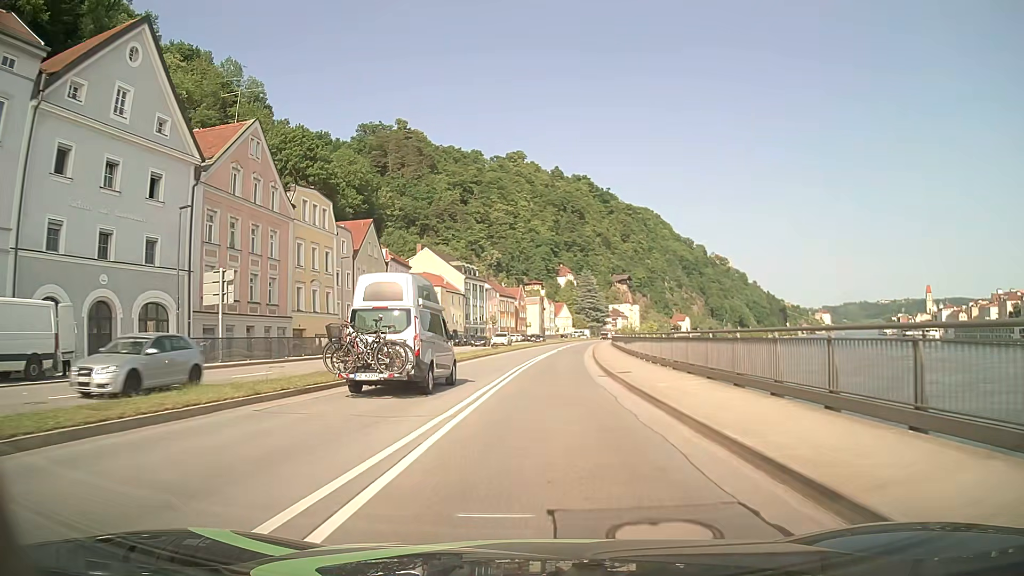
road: primary_link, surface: asphalt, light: Day
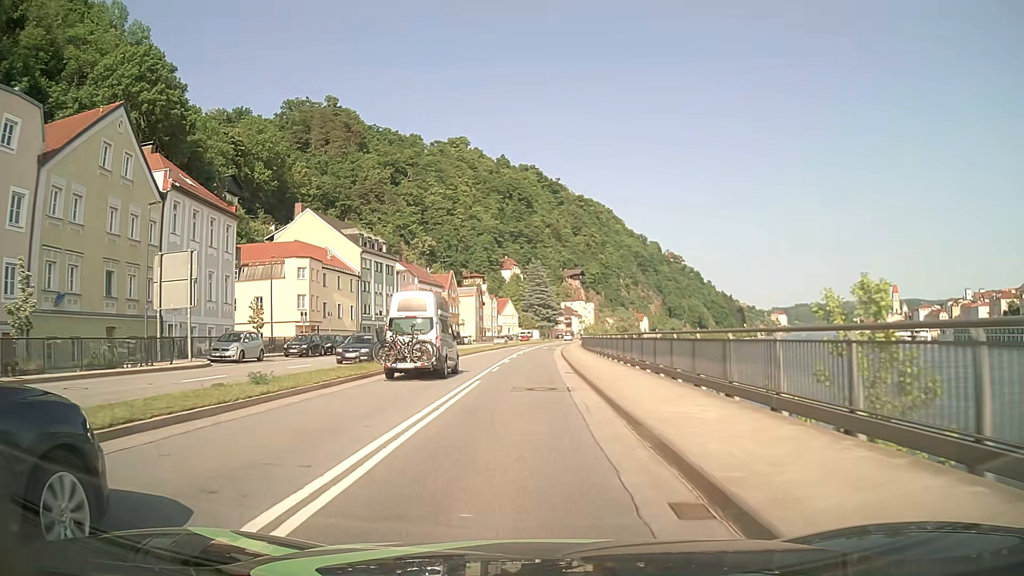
(+1.5, +37.7) m; +5°
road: primary
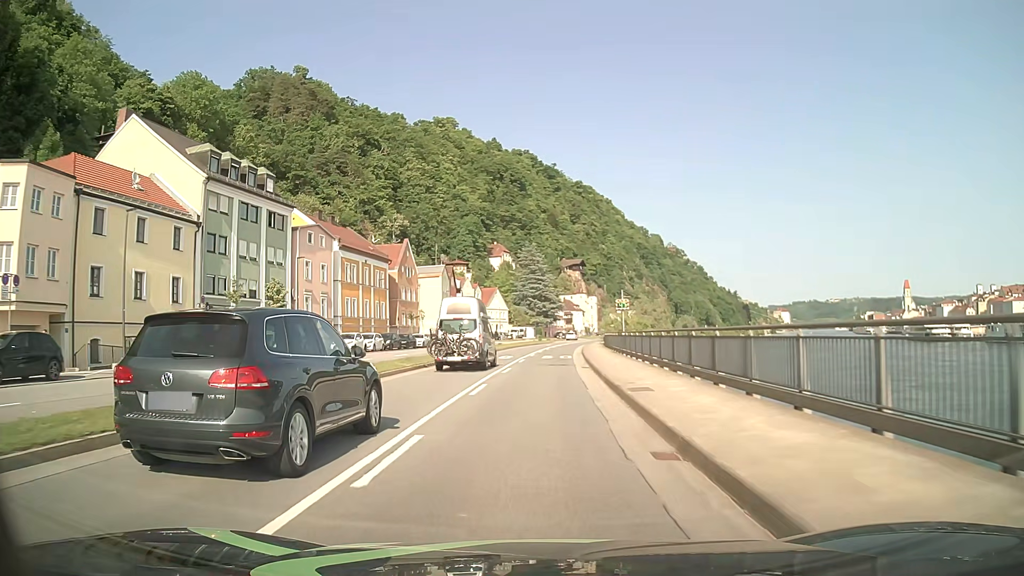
(-0.1, +38.0) m; 0°
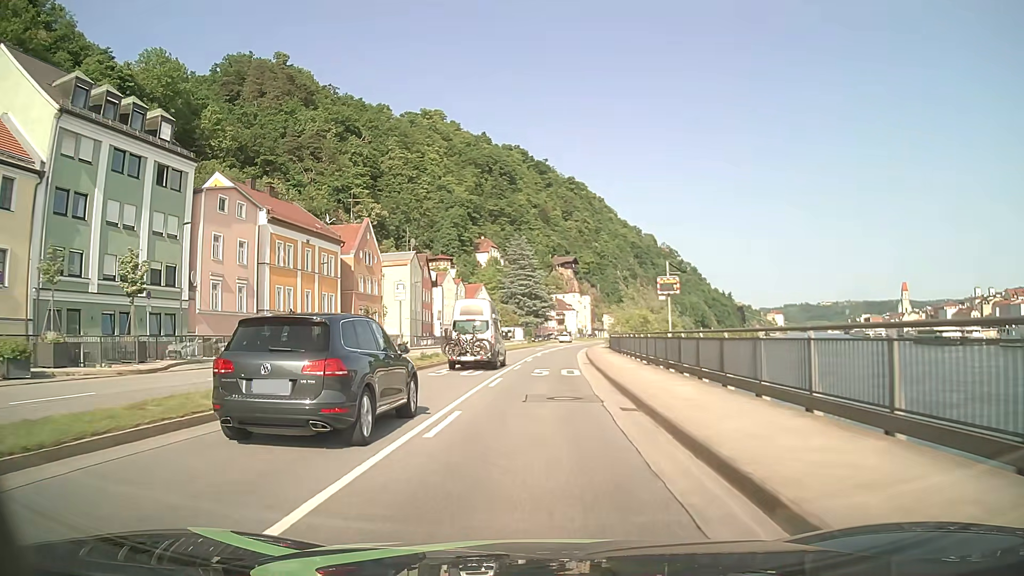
(+0.2, +15.2) m; +1°
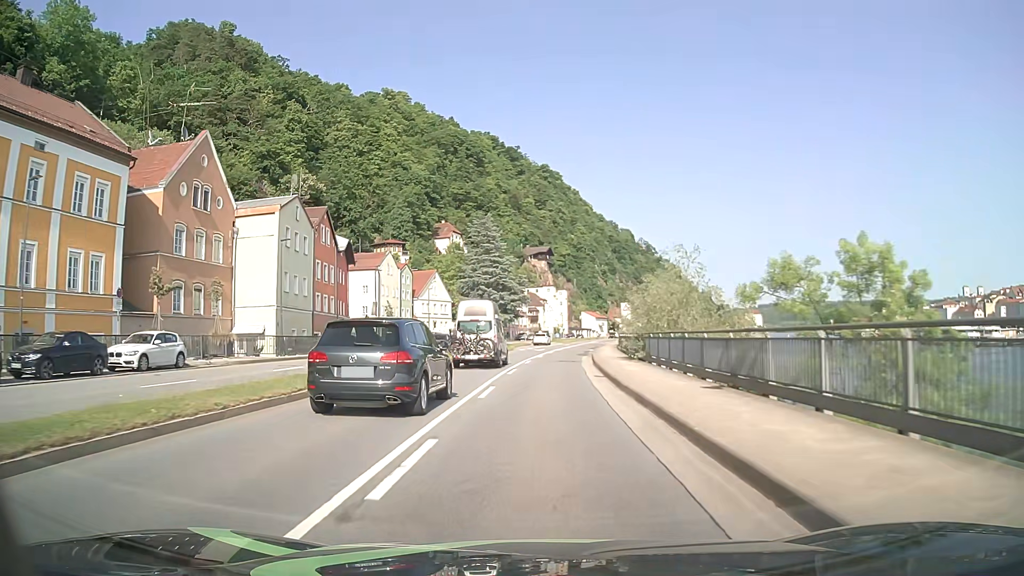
(+0.6, +30.4) m; +2°
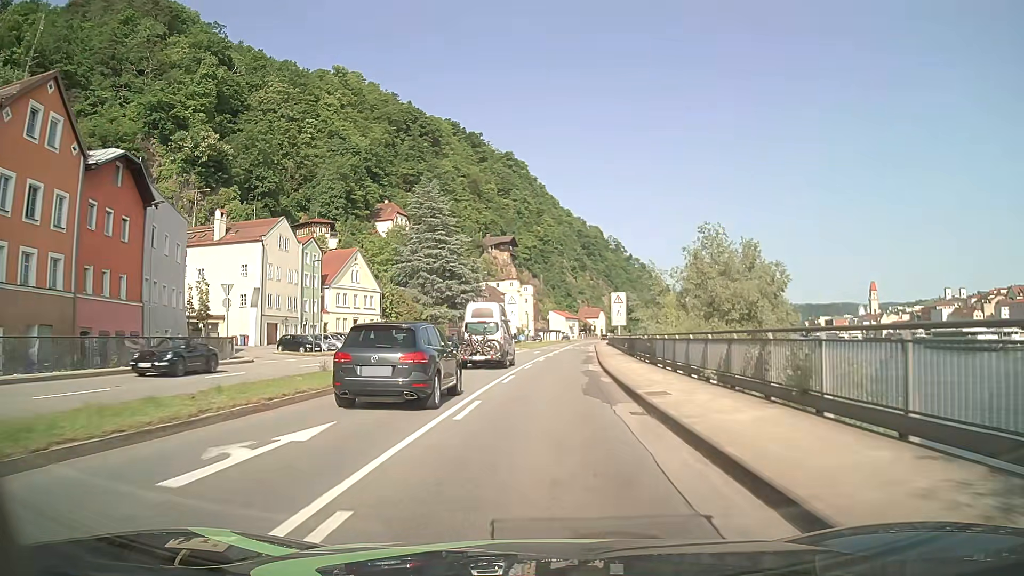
(+0.7, +30.5) m; +3°
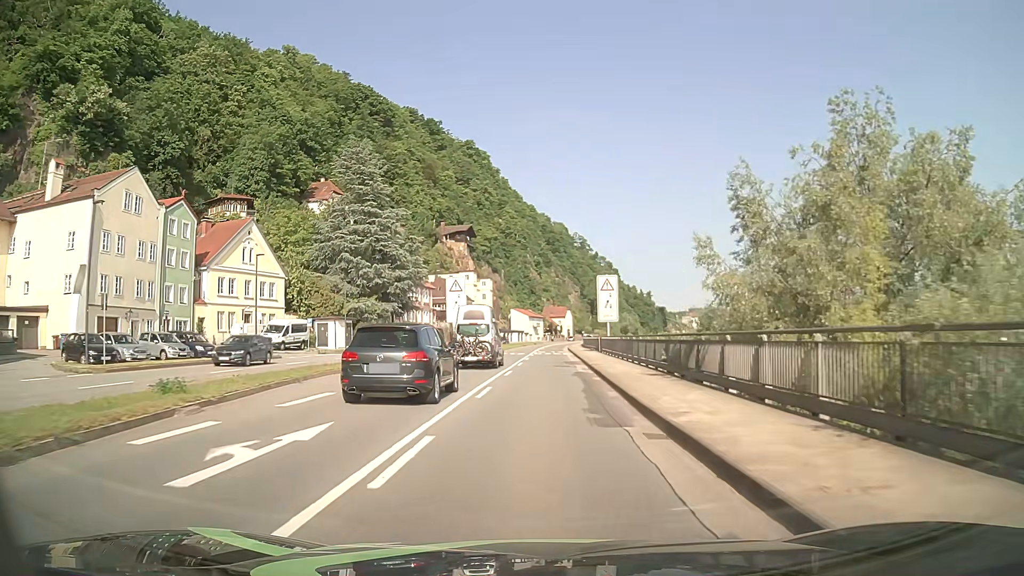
(+0.7, +22.8) m; +3°
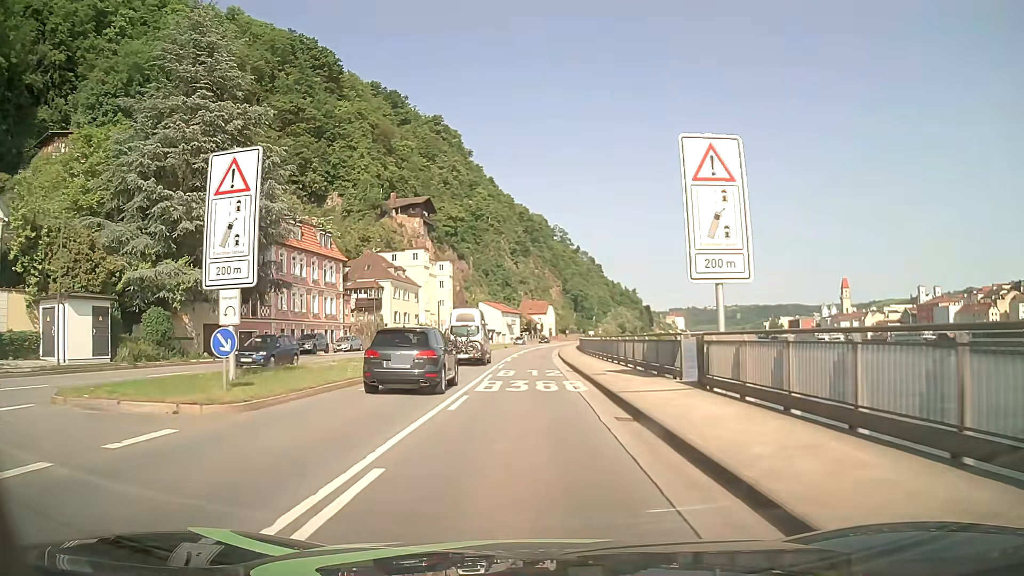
(+0.8, +38.1) m; +2°
(0, +10) (0, +20) (0, +30) (0, +40) (0, +50) (0, +60) (+1, +70) (+1, +80) (+2, +90) (+3, +100) m
